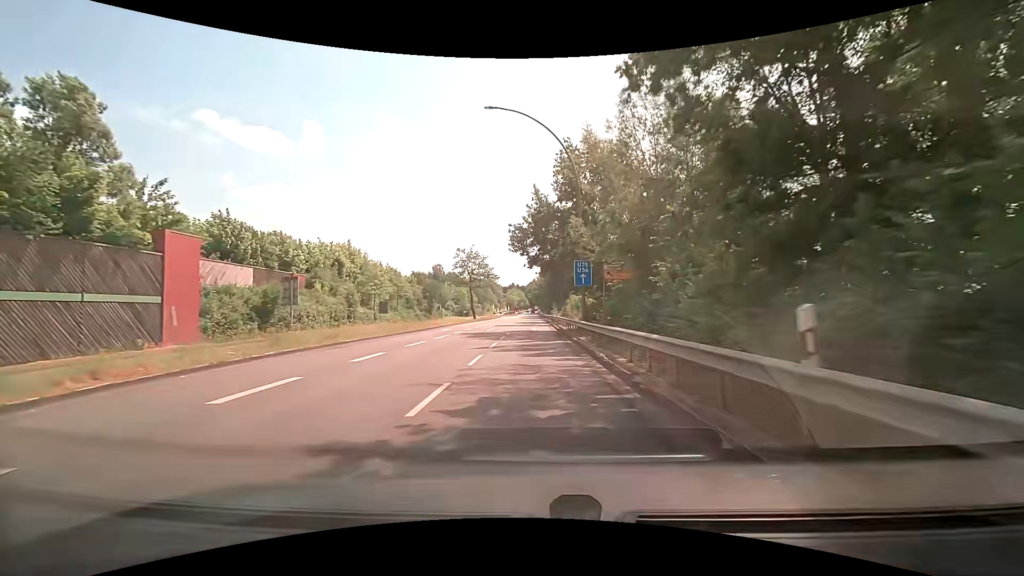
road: secondary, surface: asphalt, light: Day
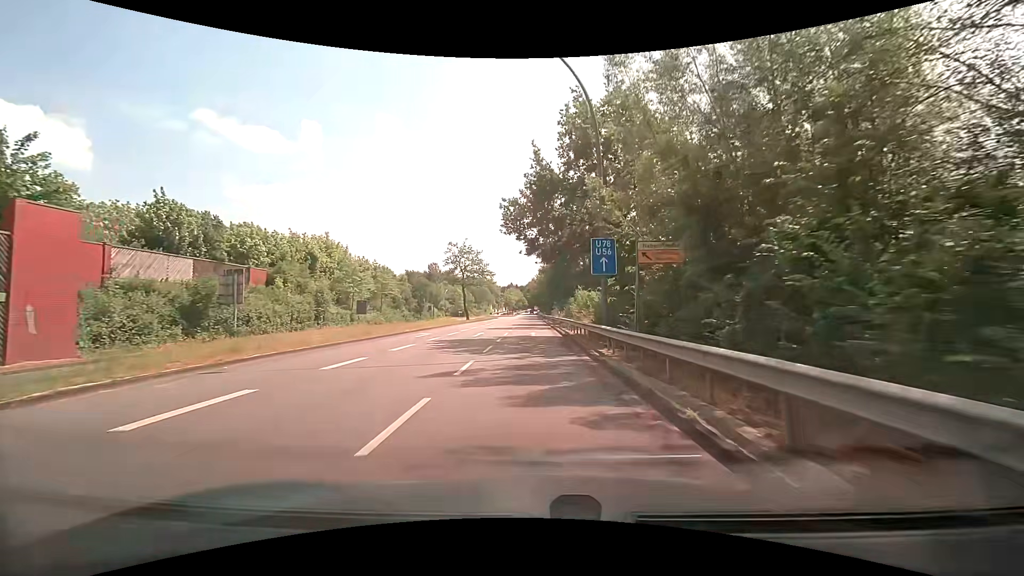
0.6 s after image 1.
(0.0, +7.7) m; 0°
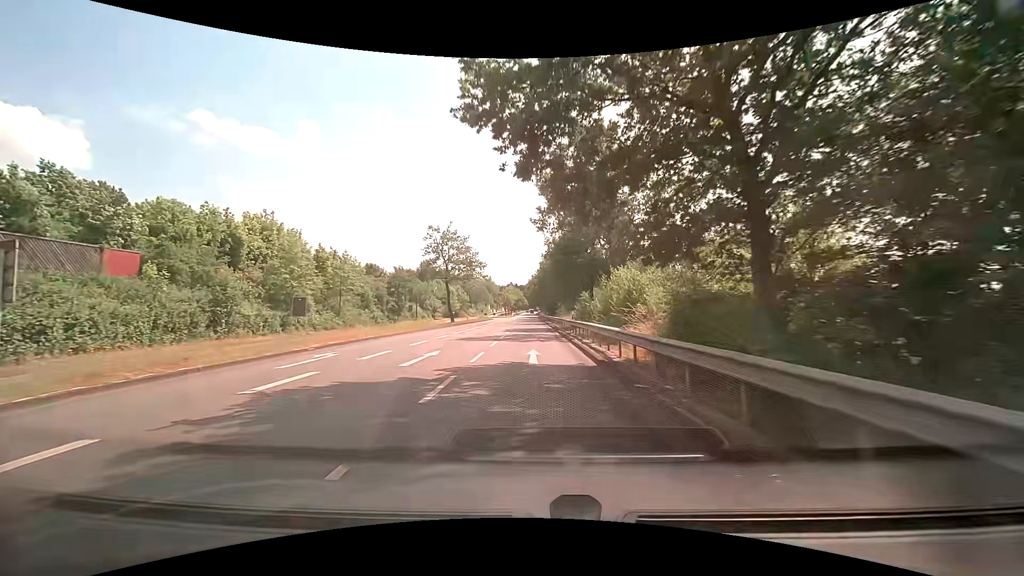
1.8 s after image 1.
(0.0, +15.3) m; 0°
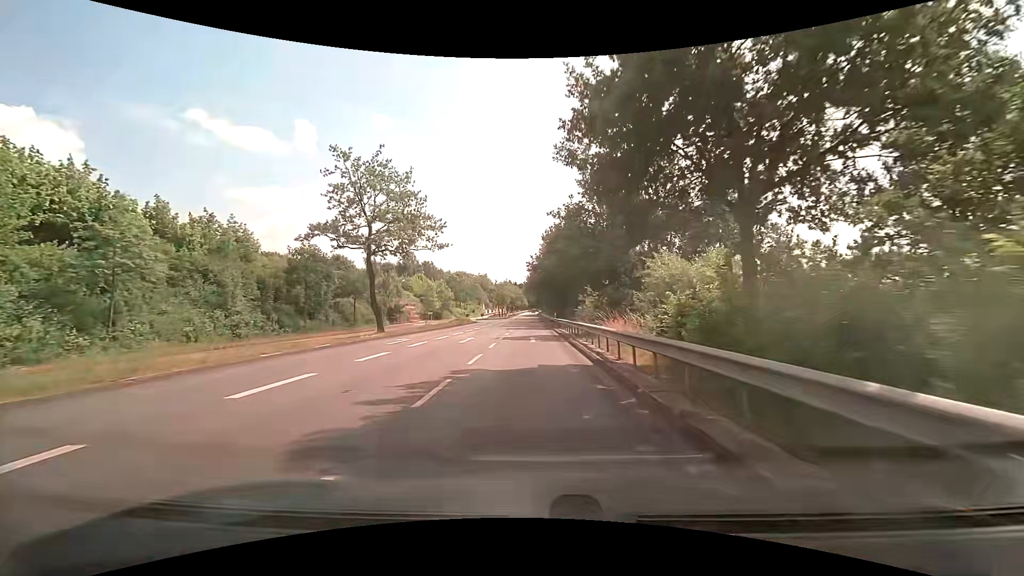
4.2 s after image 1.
(-0.1, +30.3) m; -1°
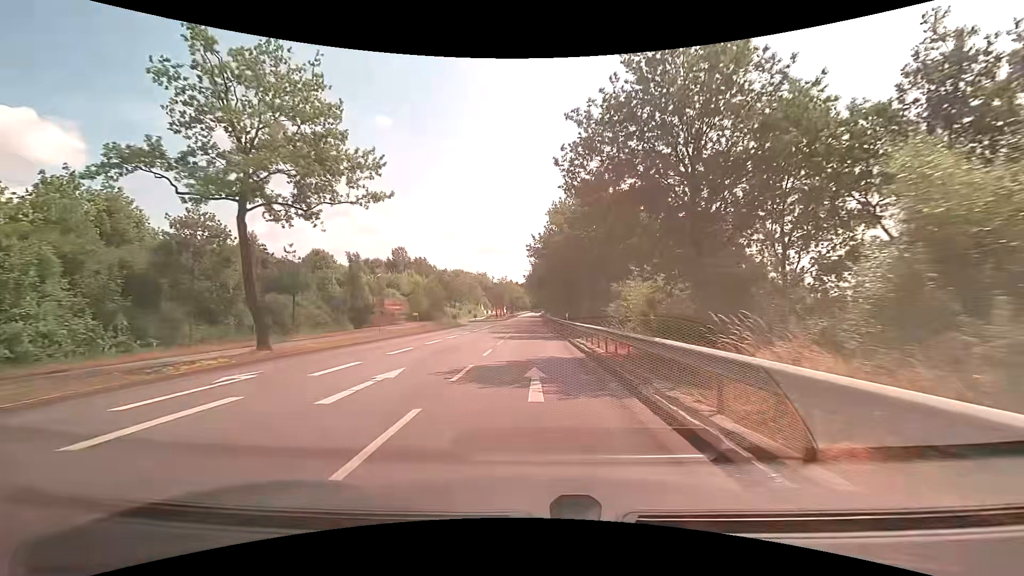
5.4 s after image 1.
(+0.1, +15.1) m; 0°
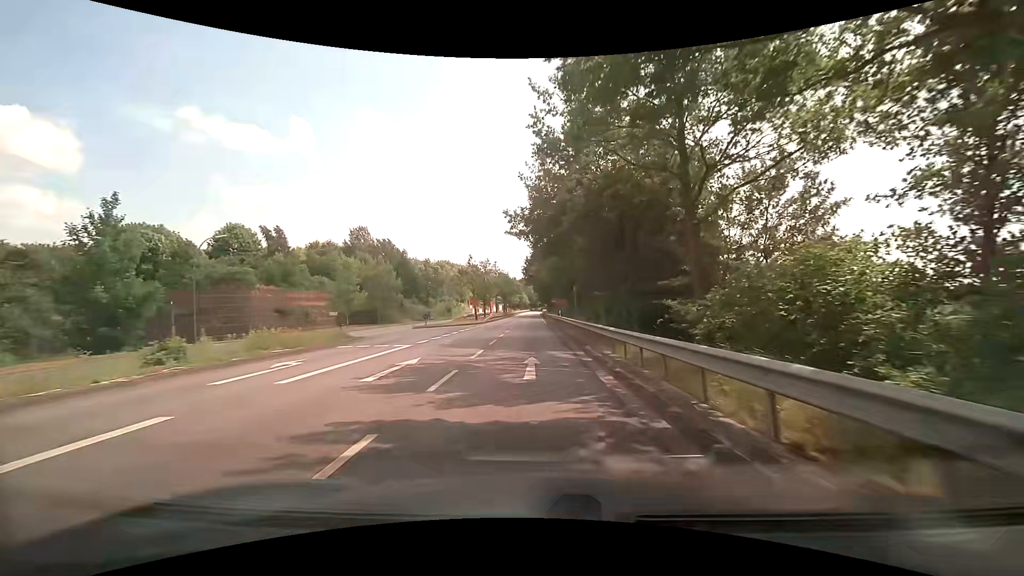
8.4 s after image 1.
(+0.2, +37.6) m; 0°
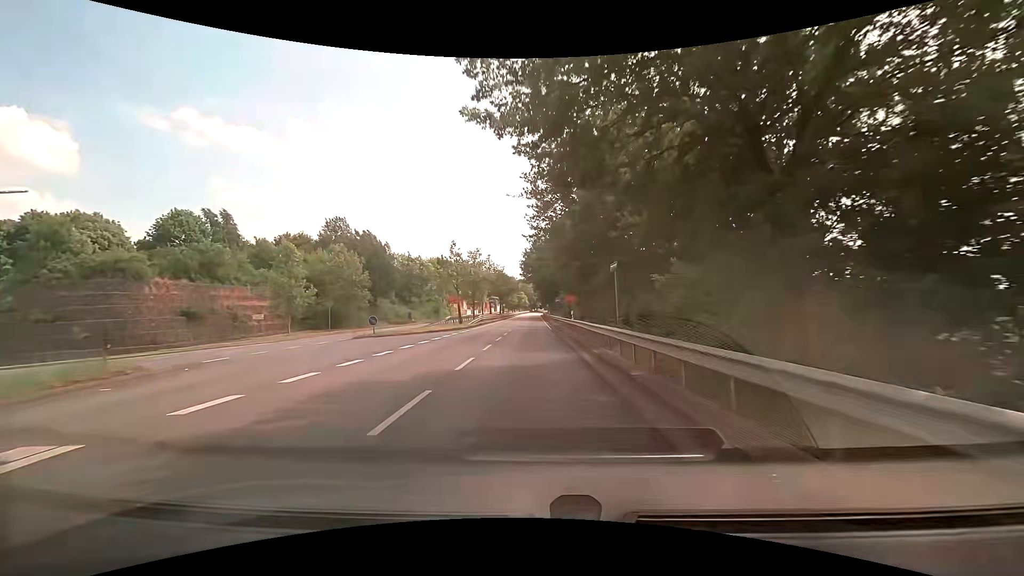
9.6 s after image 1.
(0.0, +15.0) m; 0°
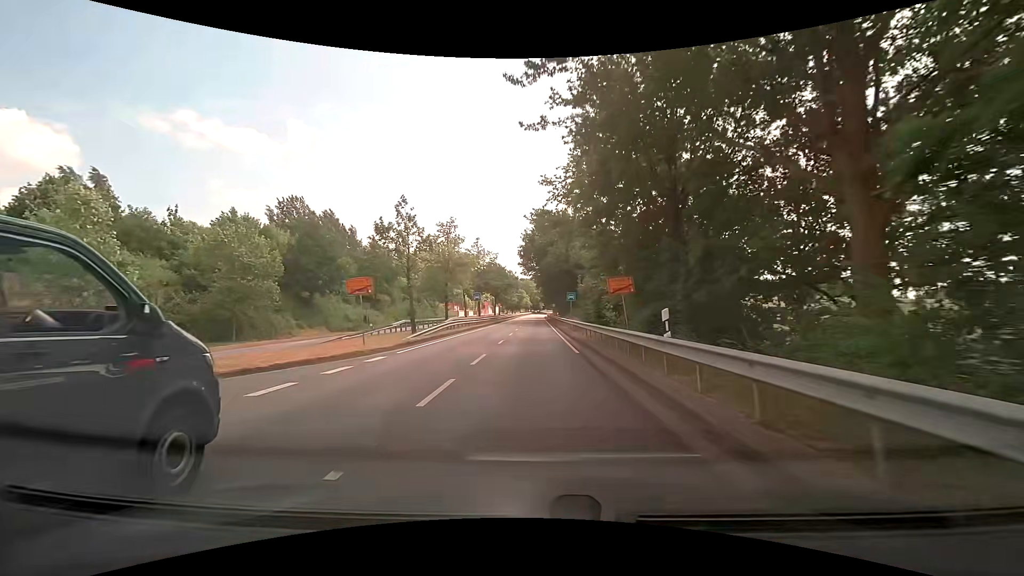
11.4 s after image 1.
(+0.1, +22.4) m; 0°
(0, +10) (0, +20) (0, +30) (0, +40) (+1, +50) (+1, +60) (+1, +70) (+1, +80) (+1, +90) (+1, +100) m
